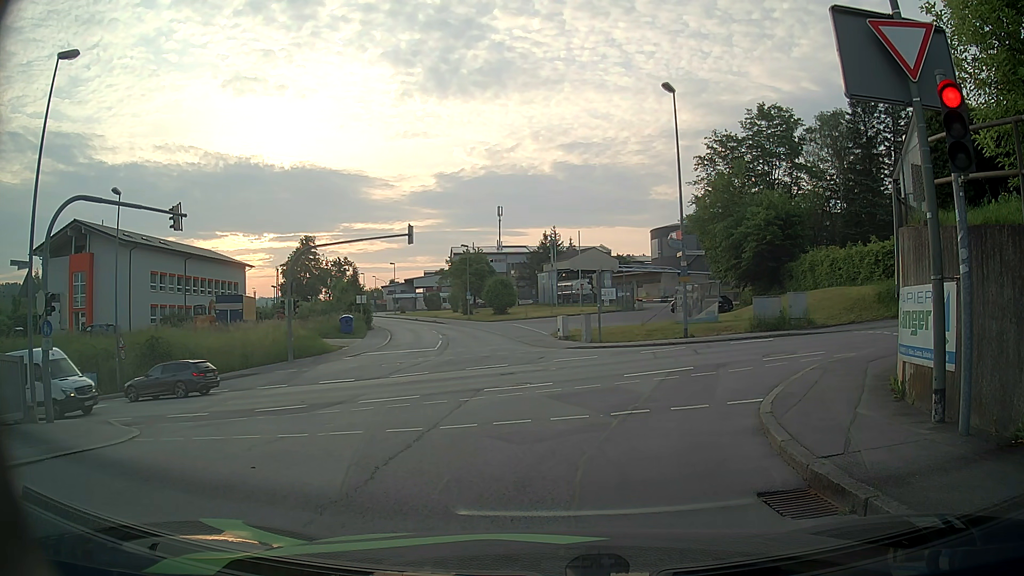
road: residential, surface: asphalt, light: Day
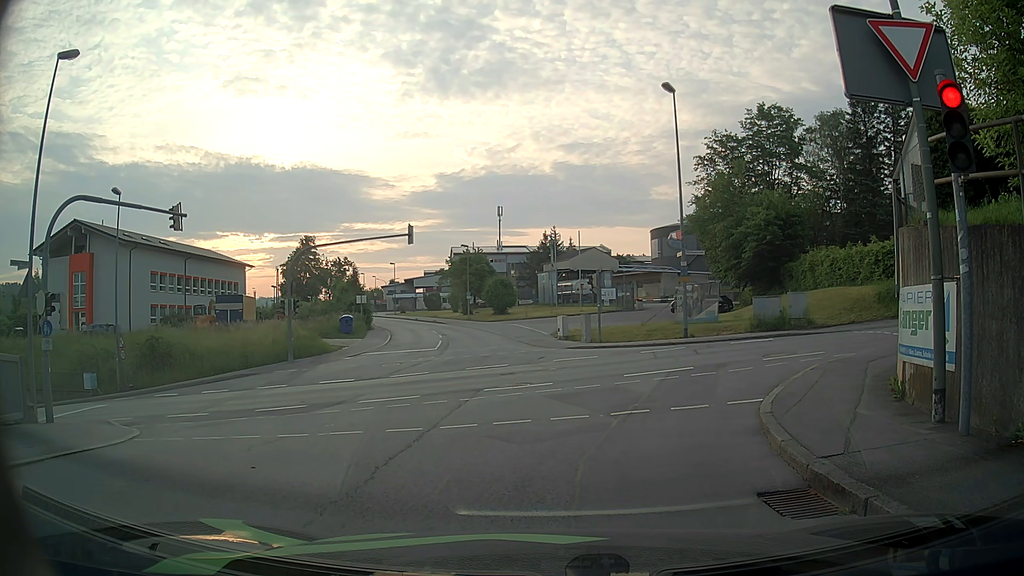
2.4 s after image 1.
(0.0, 0.0) m; 0°
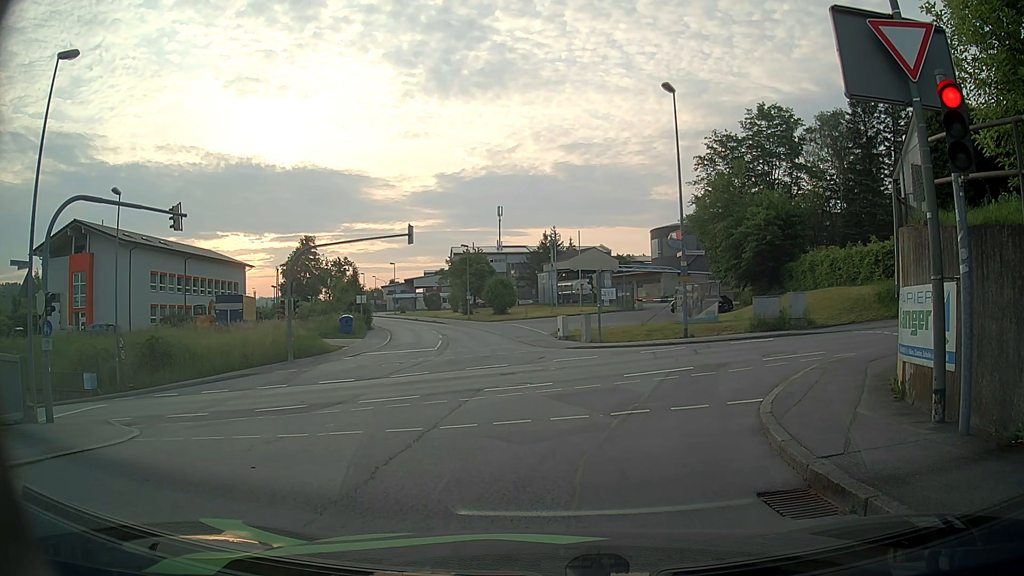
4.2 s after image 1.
(0.0, 0.0) m; 0°
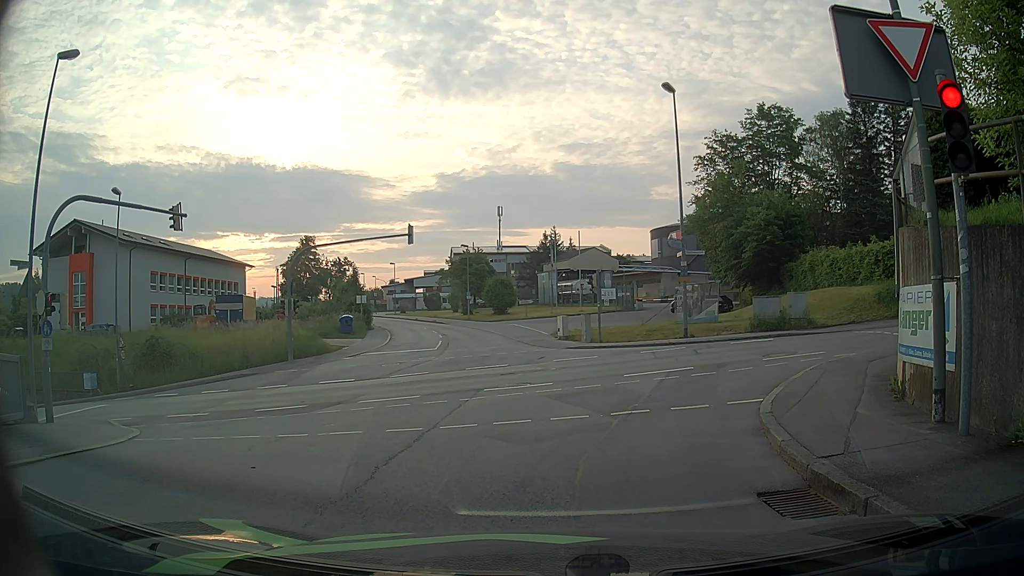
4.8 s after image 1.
(0.0, 0.0) m; 0°
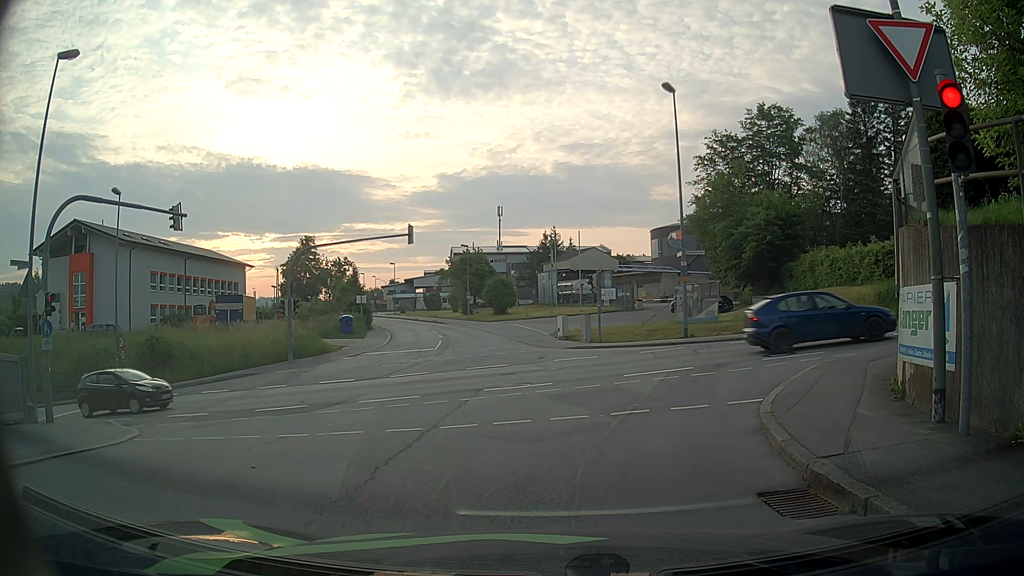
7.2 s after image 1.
(0.0, 0.0) m; 0°
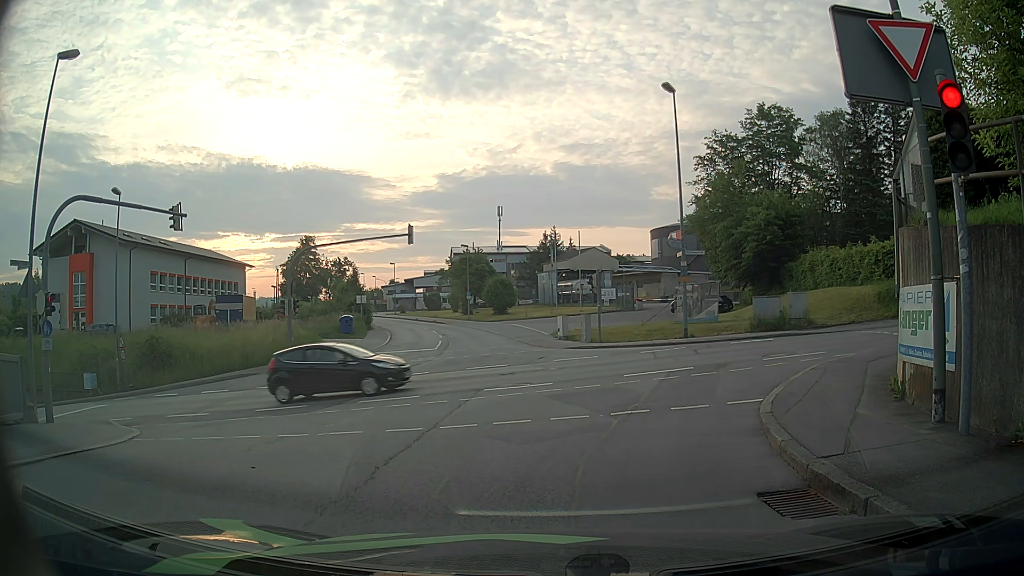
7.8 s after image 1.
(0.0, 0.0) m; 0°
